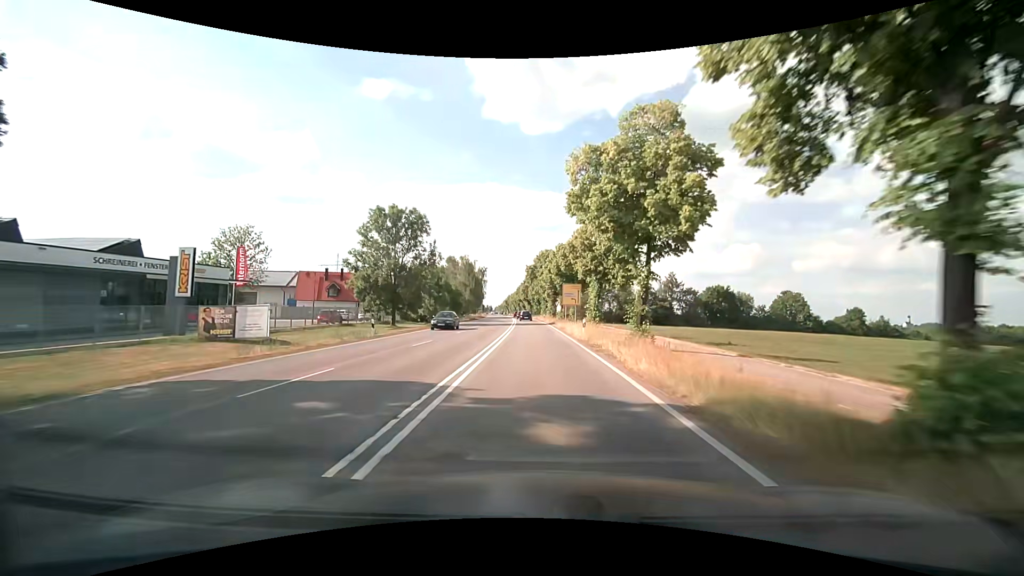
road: secondary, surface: asphalt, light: Day
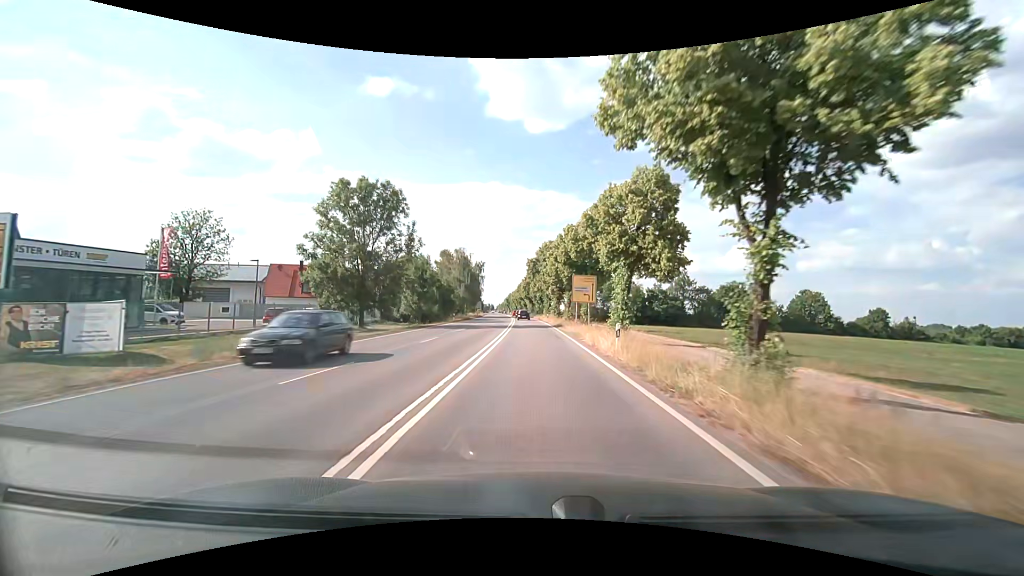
(0.0, +10.5) m; 0°
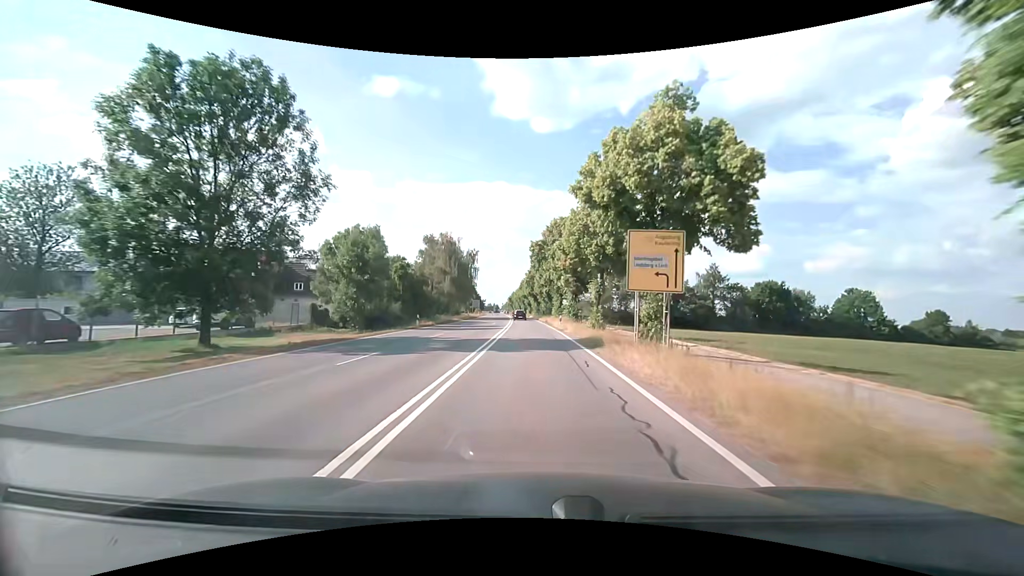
(-0.1, +21.1) m; 0°
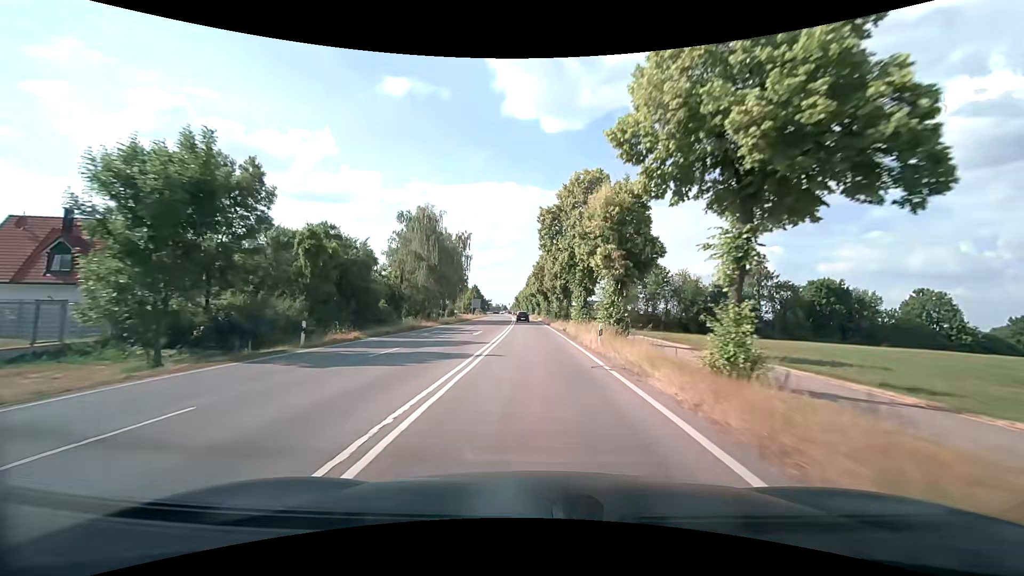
(-0.2, +21.2) m; -2°
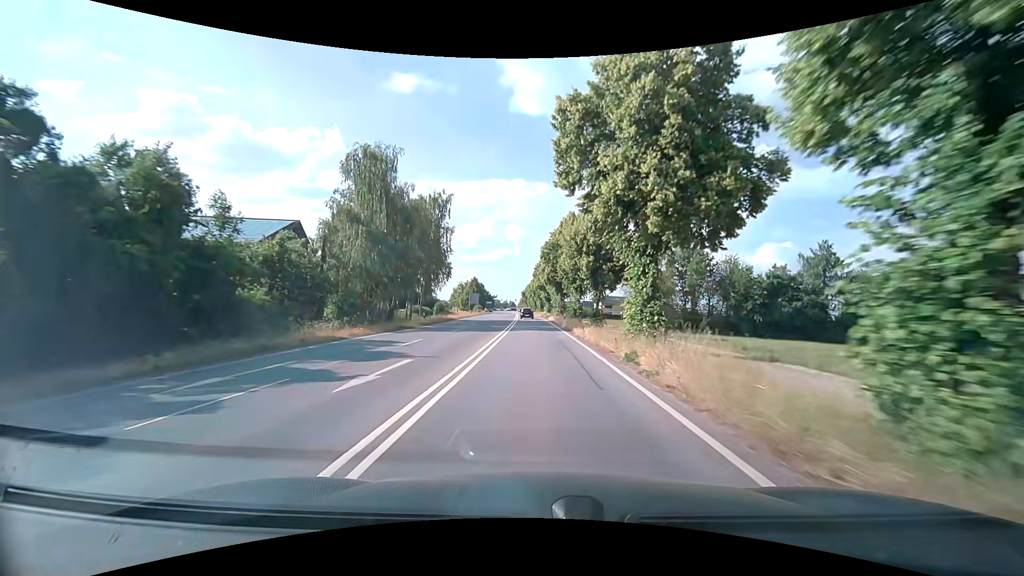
(0.0, +21.3) m; 0°
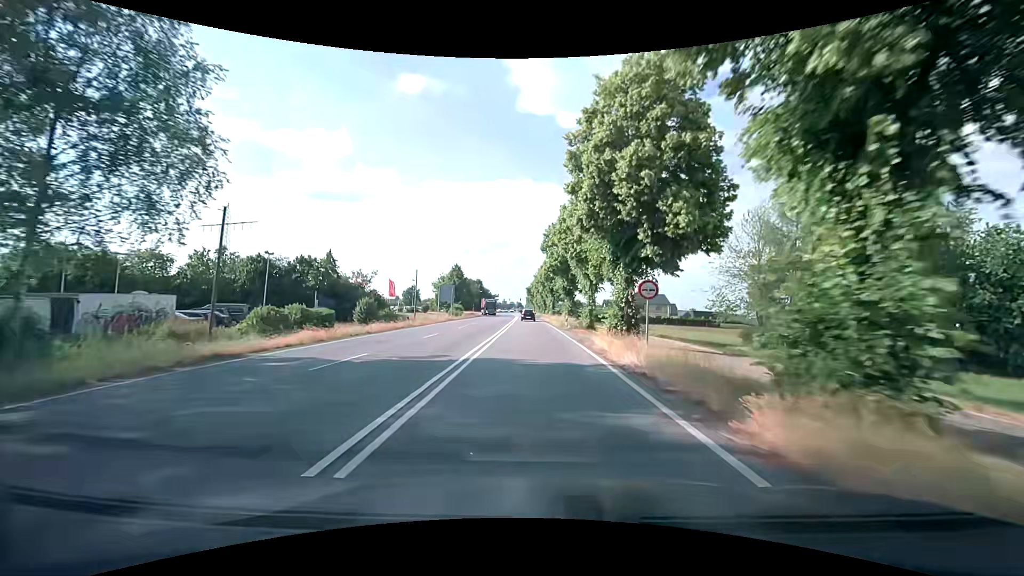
(-0.4, +42.6) m; -1°
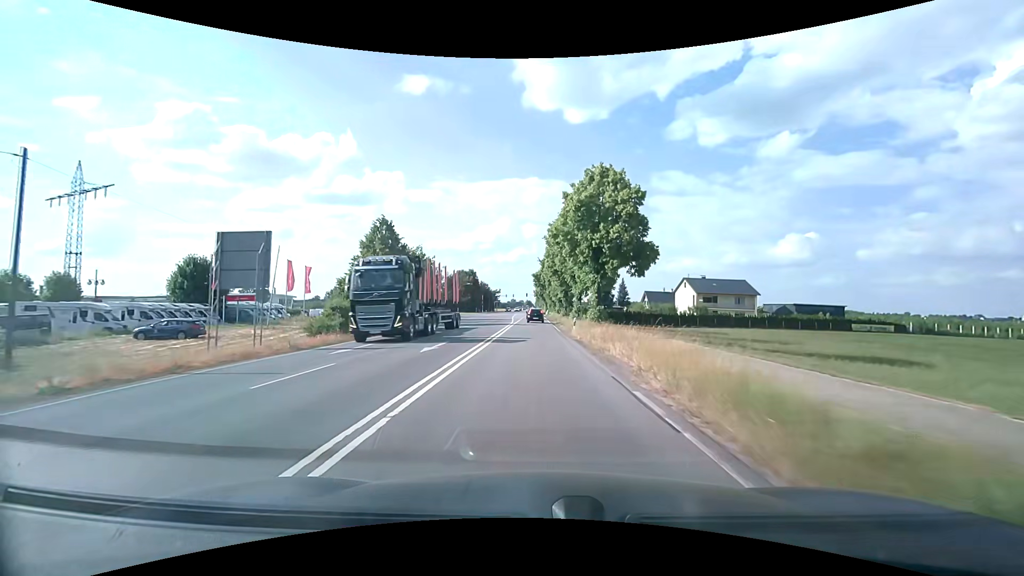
(-0.5, +49.7) m; -2°
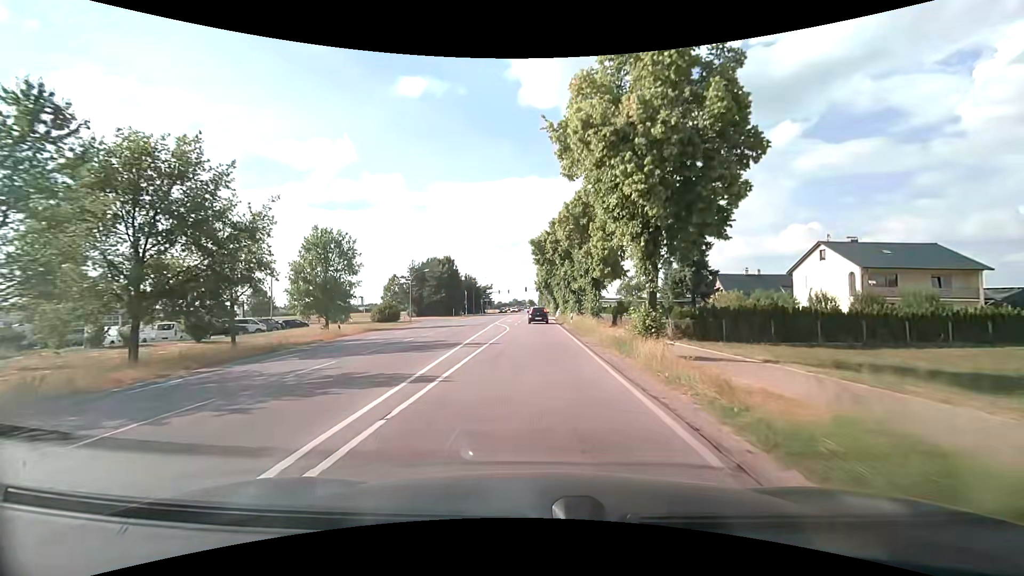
(+0.3, +44.8) m; 0°
